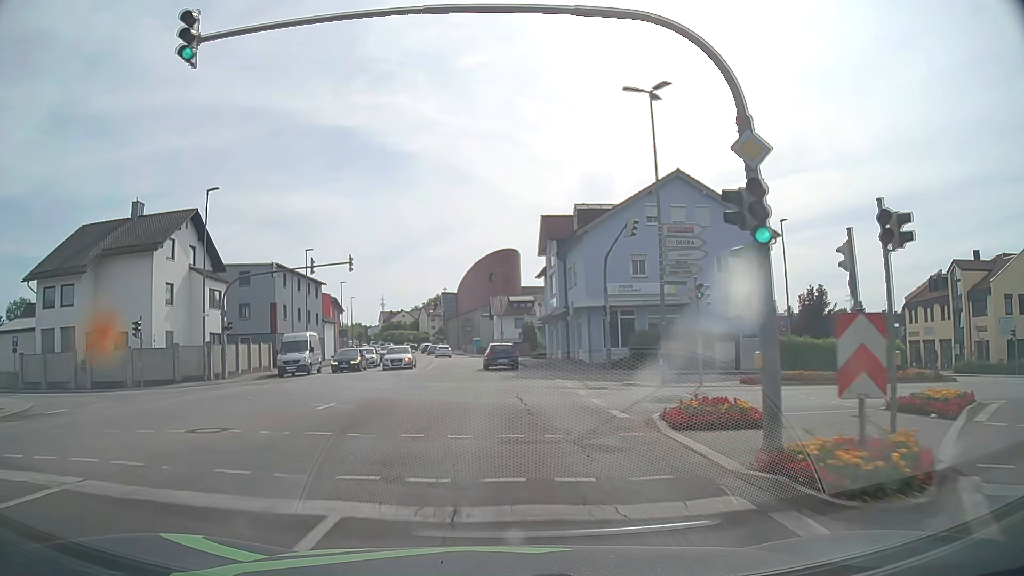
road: tertiary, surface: asphalt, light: Day
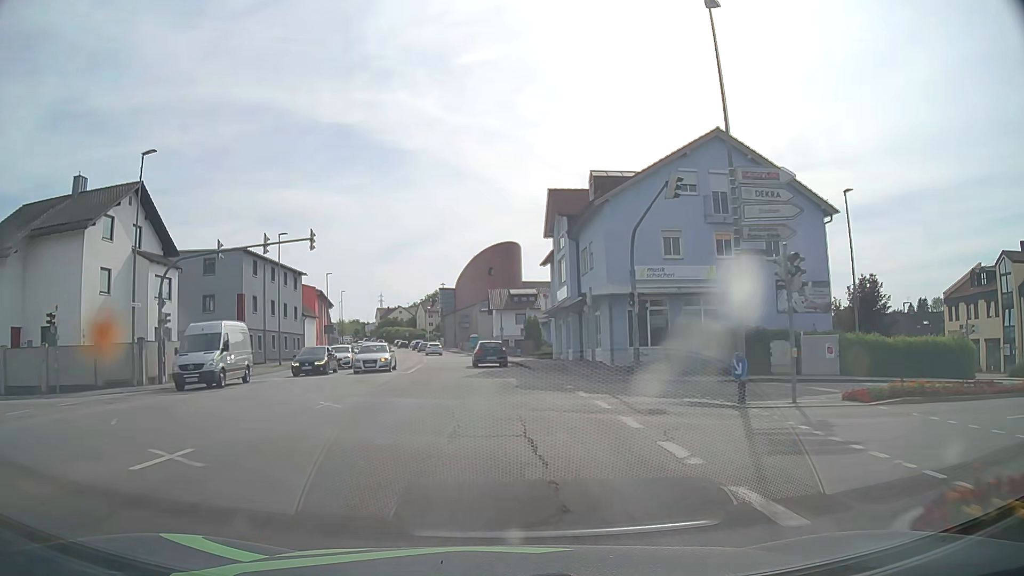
(-0.1, +7.6) m; 0°
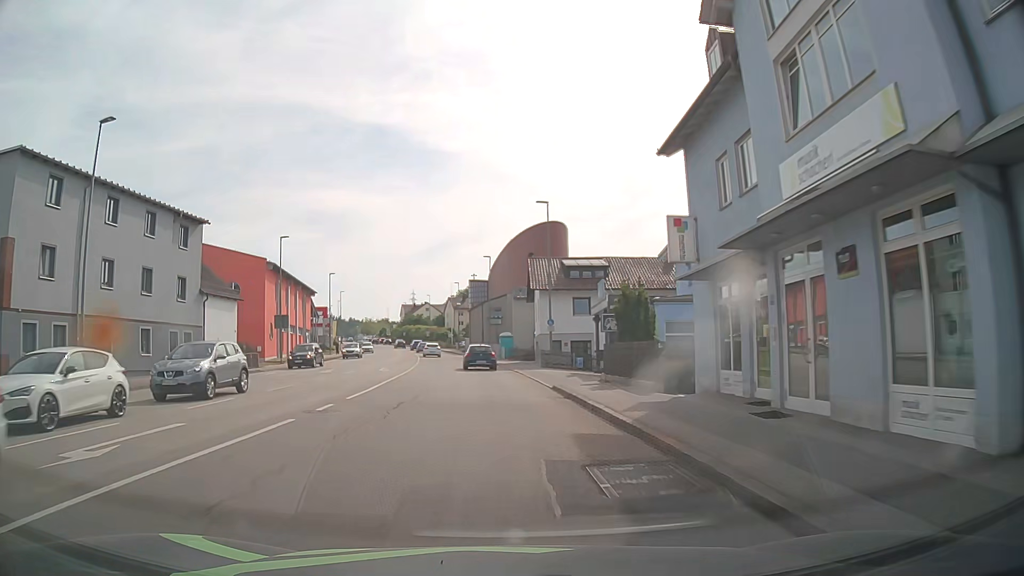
(-1.0, +30.2) m; -4°
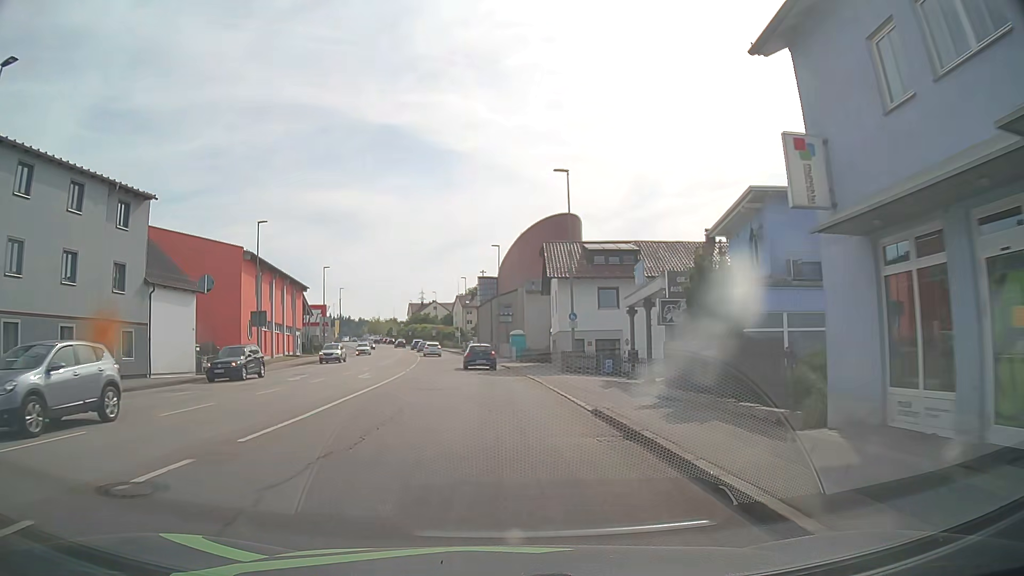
(-0.1, +7.6) m; -1°
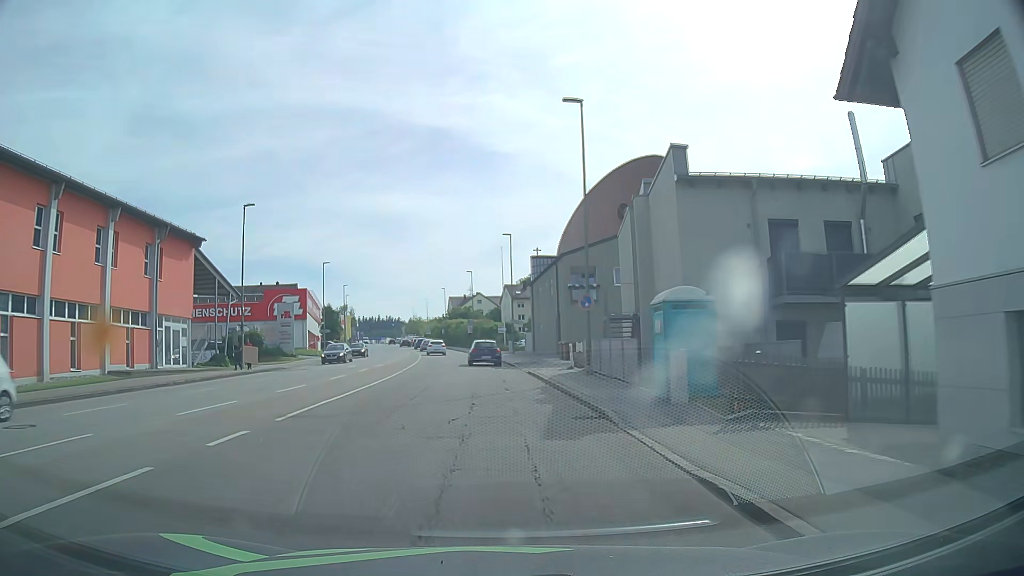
(-1.6, +38.0) m; -5°
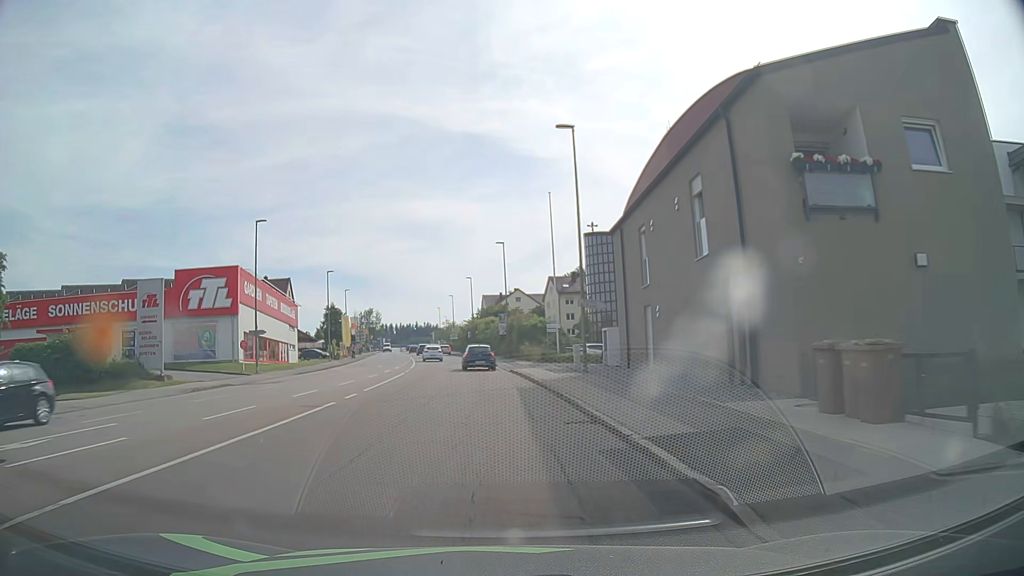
(-0.6, +30.3) m; -3°
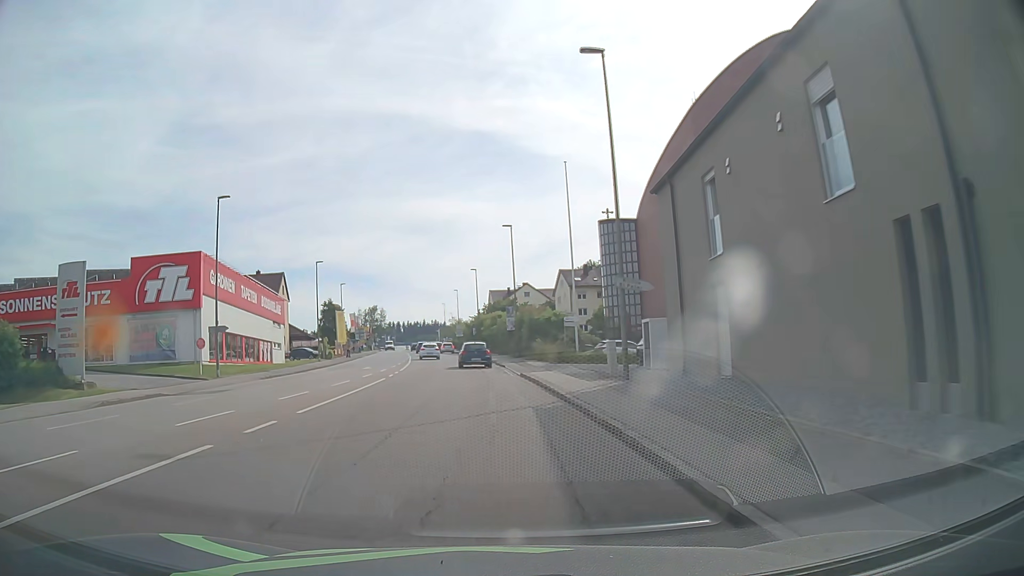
(0.0, +7.6) m; -1°
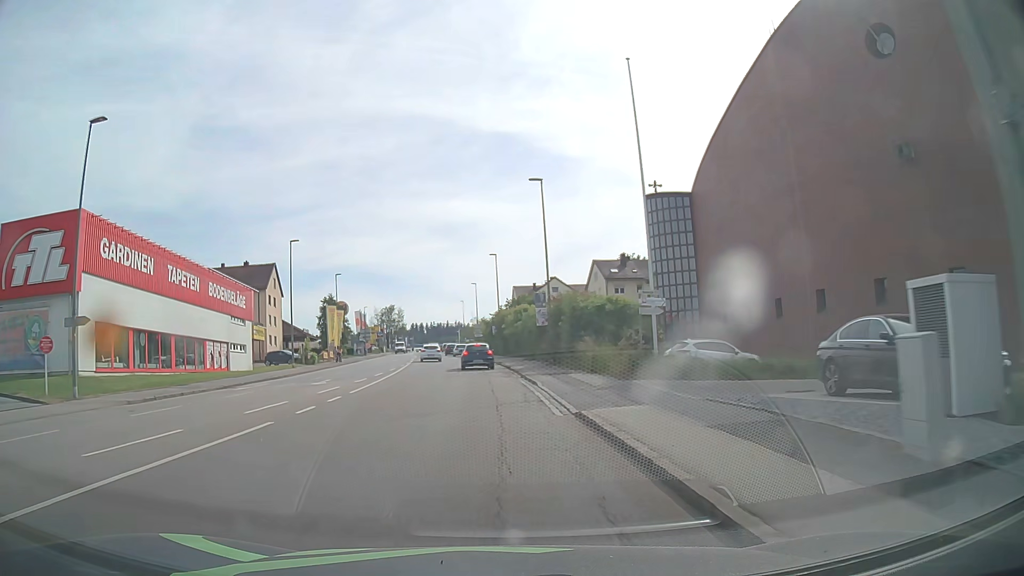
(-0.3, +15.2) m; -2°
(0, +10) (0, +20) (-1, +30) (-2, +40) (-2, +50) (-3, +60) (-4, +70) (-5, +80) (-6, +90) (-7, +100) m
